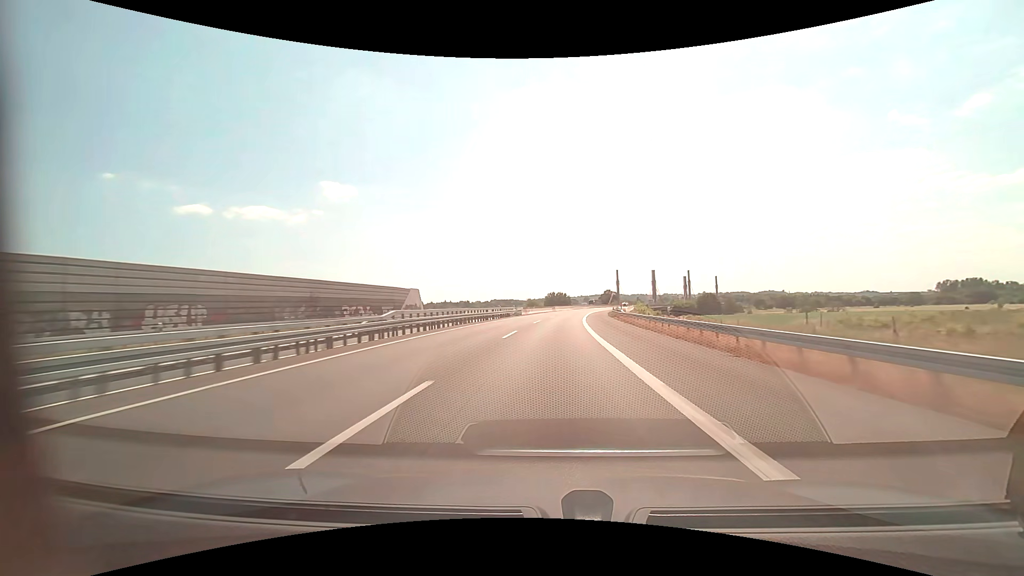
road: motorway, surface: asphalt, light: Day
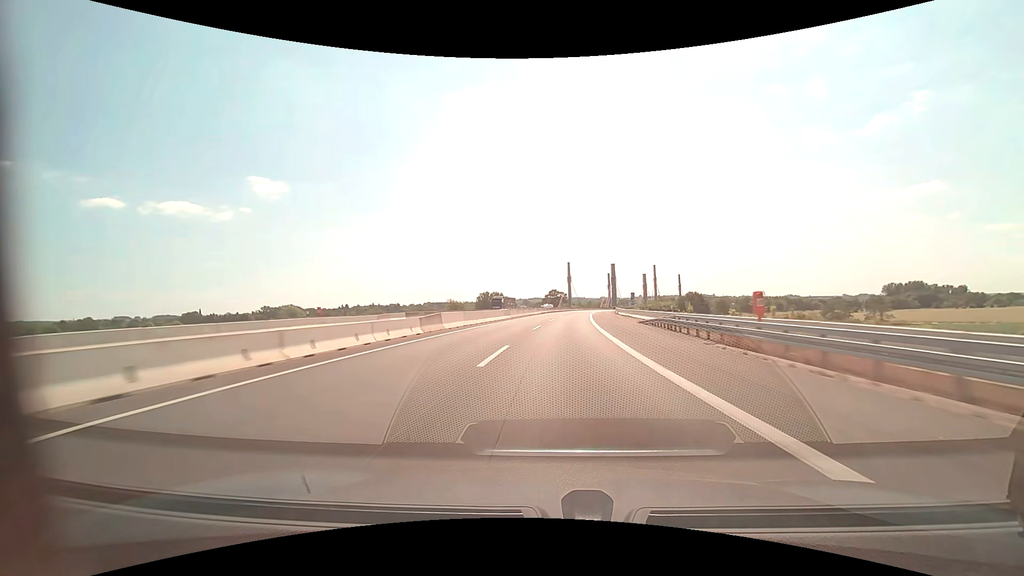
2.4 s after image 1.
(+4.4, +82.1) m; +7°
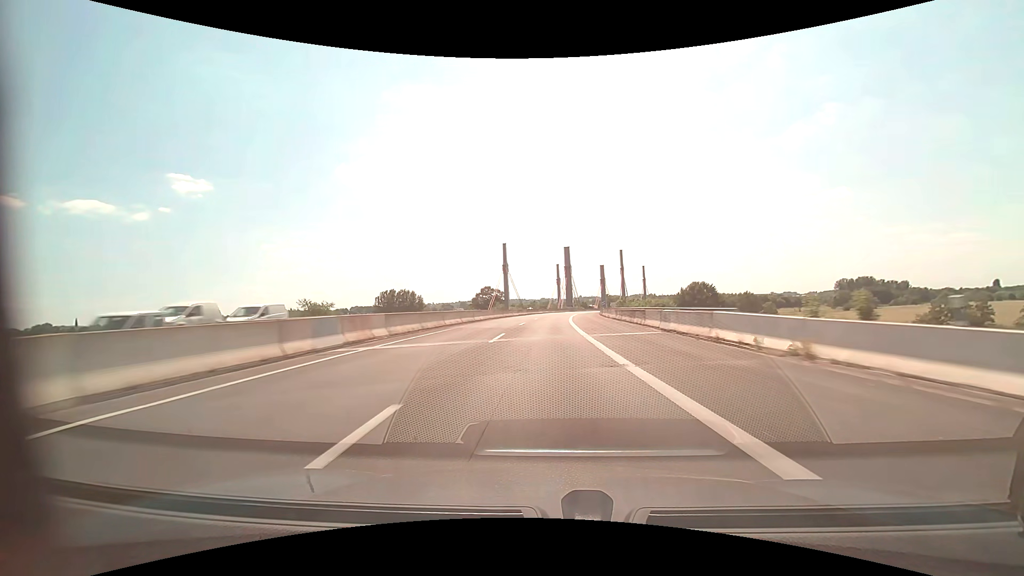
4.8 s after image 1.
(+5.5, +82.5) m; +7°
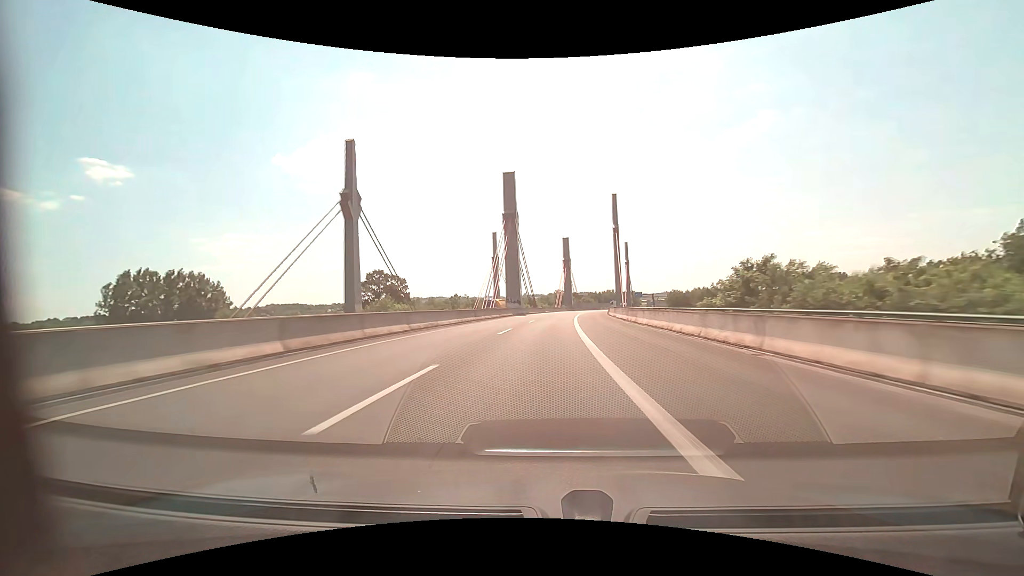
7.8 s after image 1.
(+4.6, +104.1) m; +6°
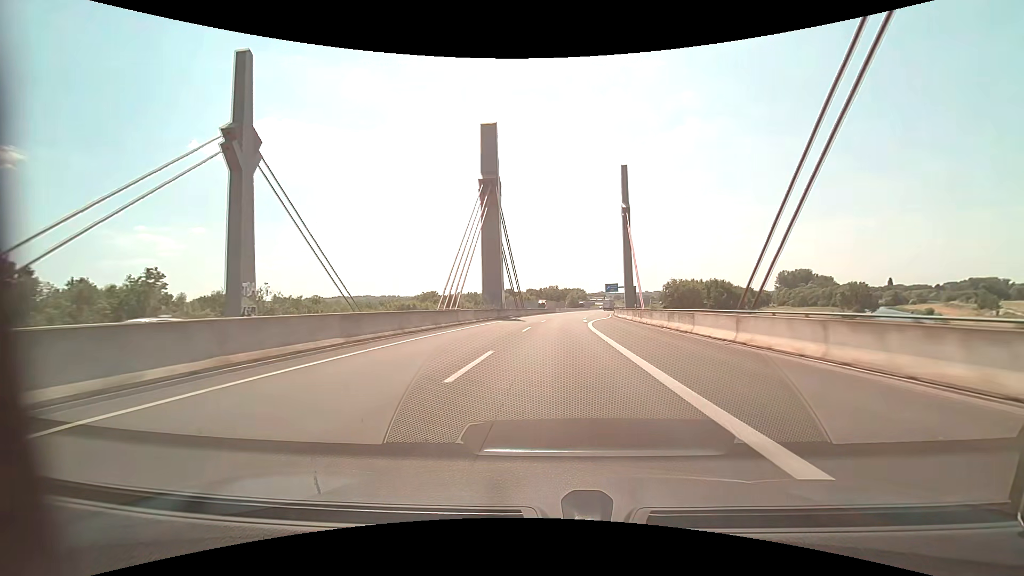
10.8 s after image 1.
(+6.2, +105.0) m; +7°
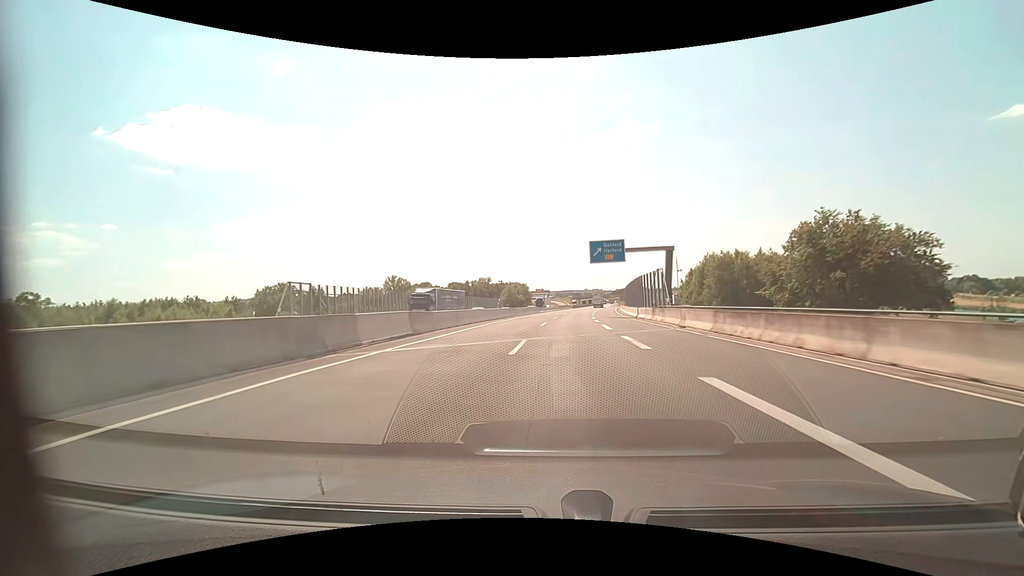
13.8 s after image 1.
(+6.8, +103.4) m; +7°
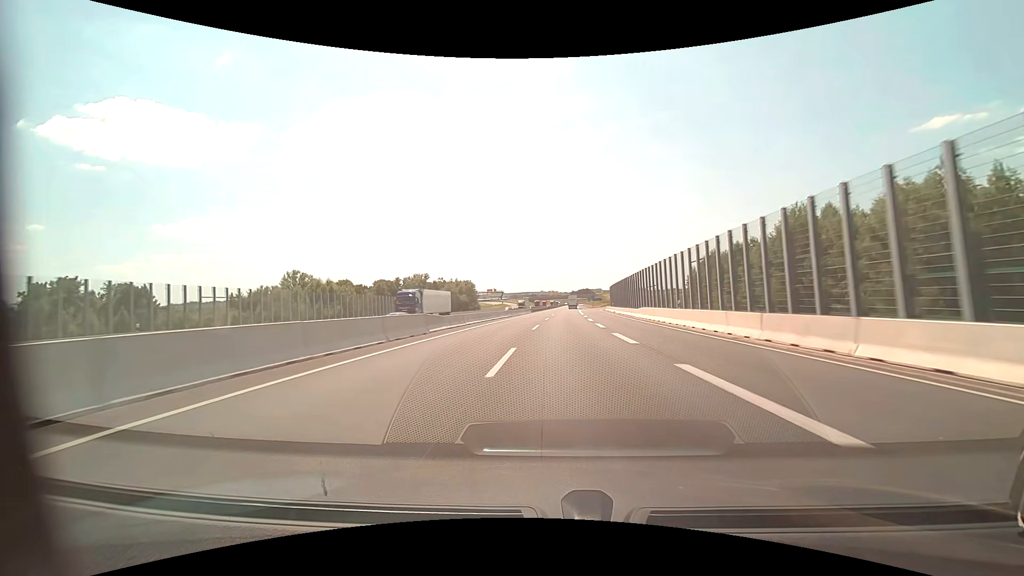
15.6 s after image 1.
(+2.5, +58.6) m; +5°
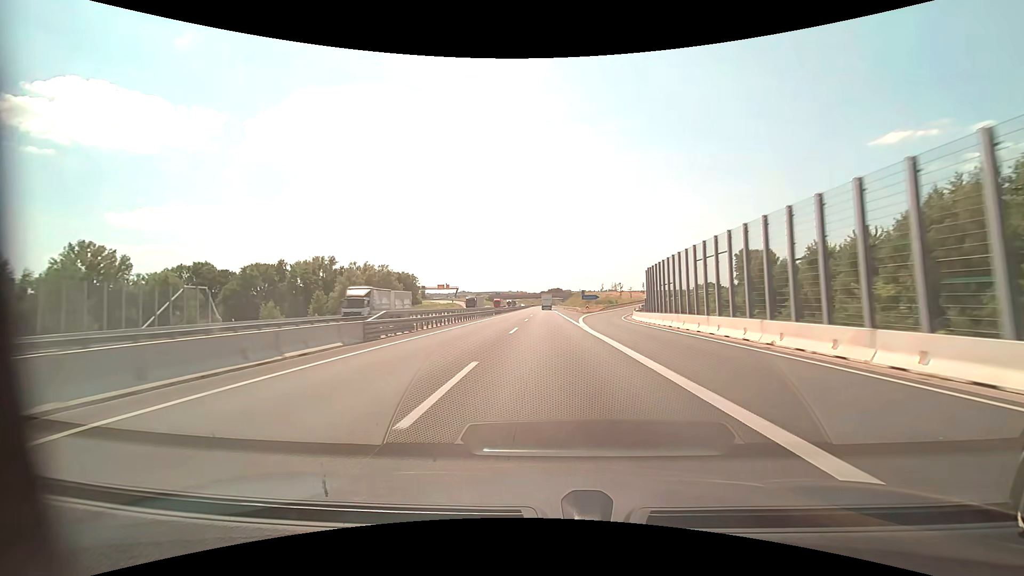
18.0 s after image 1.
(+3.0, +75.9) m; +4°
(0, +10) (0, +20) (0, +30) (0, +40) (0, +50) (0, +60) (0, +70) (0, +80) (0, +90) (0, +100) m
